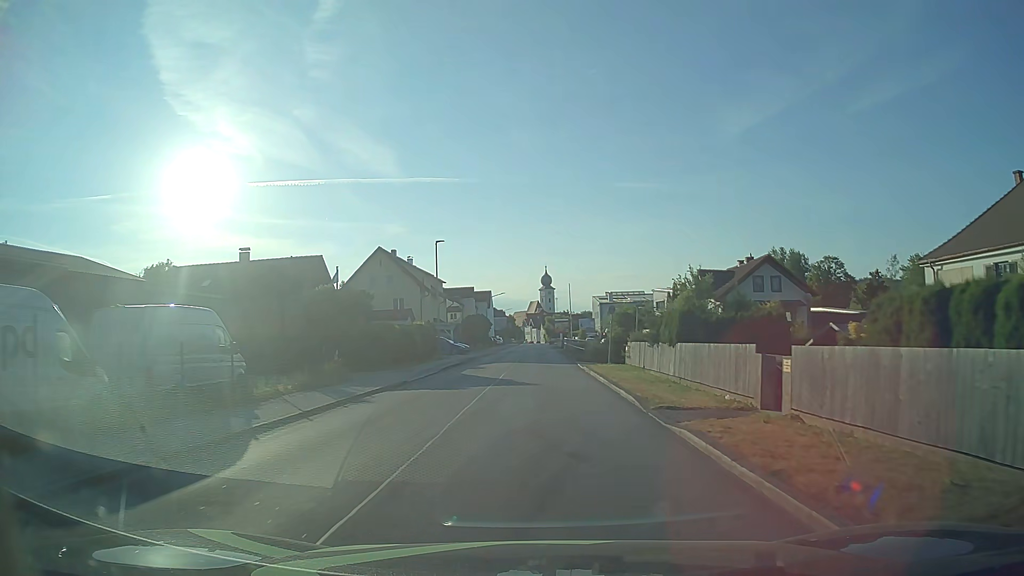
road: unclassified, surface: asphalt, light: Day
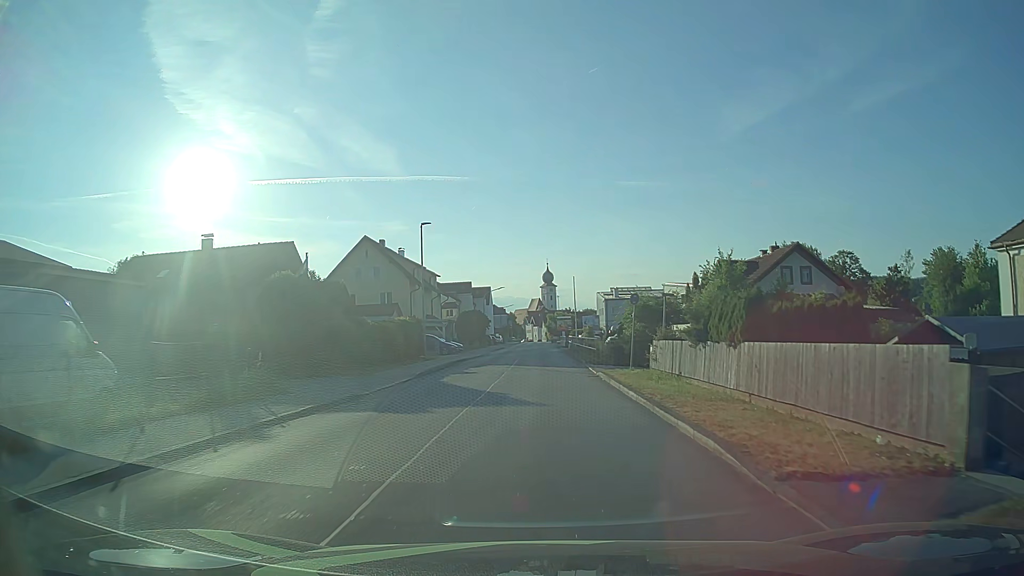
(0.0, +6.6) m; 0°
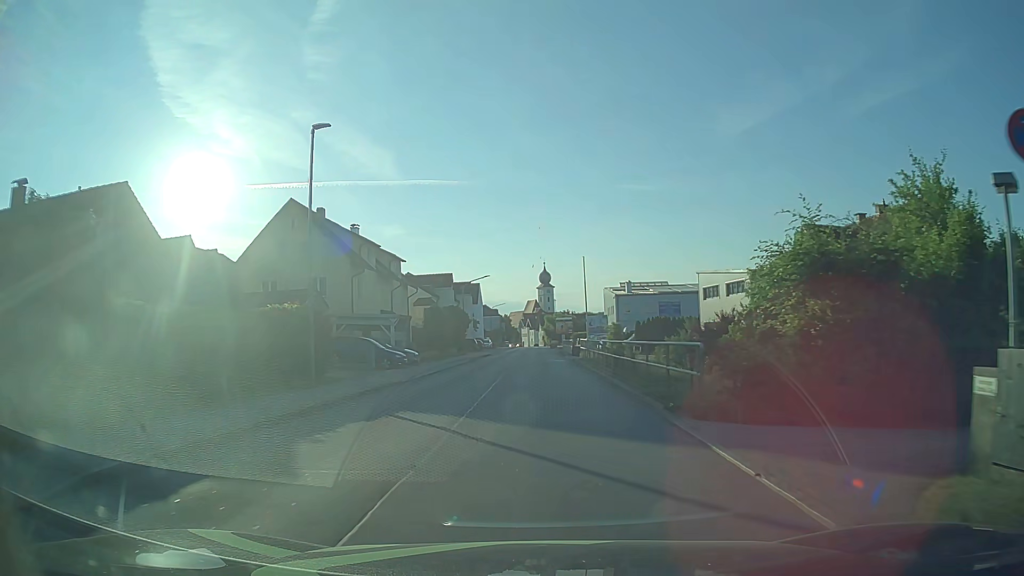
(+0.1, +19.7) m; 0°
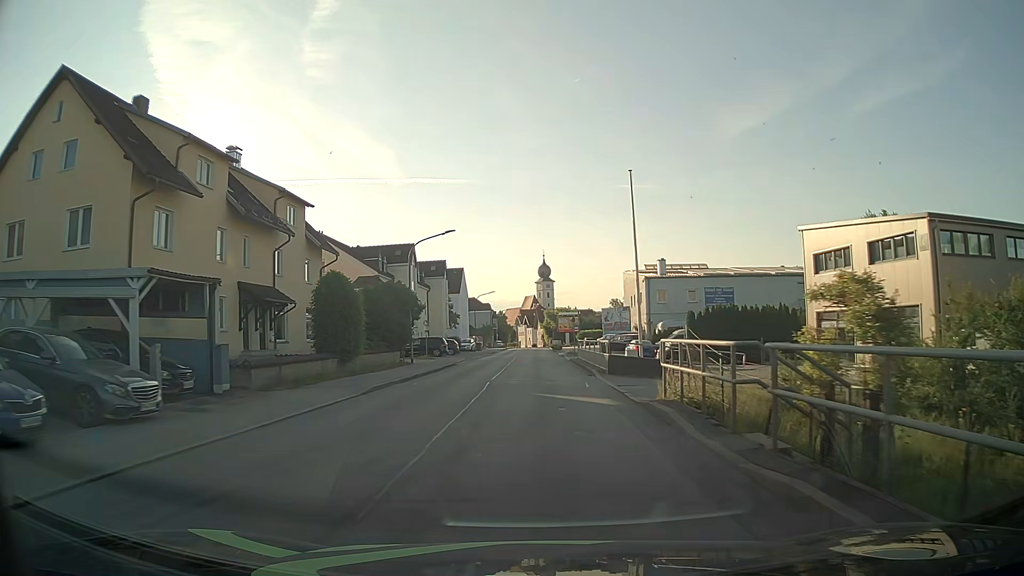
(0.0, +26.2) m; 0°
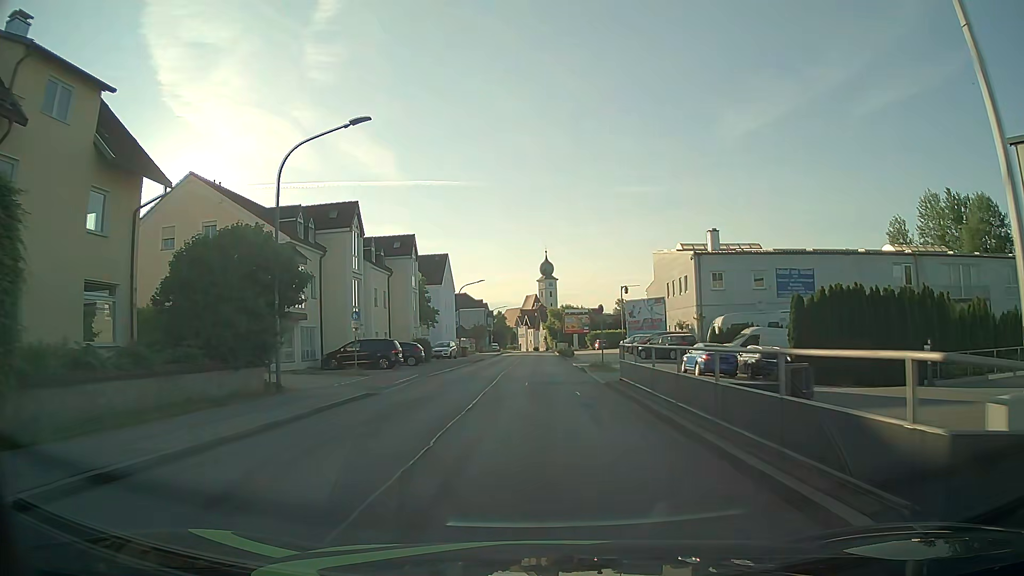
(0.0, +19.8) m; 0°
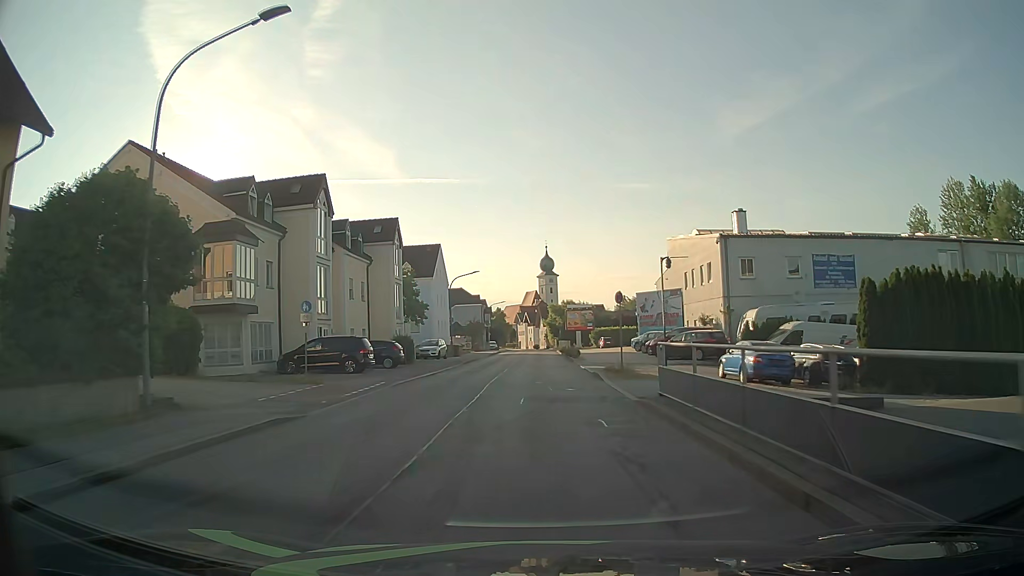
(0.0, +6.6) m; 0°
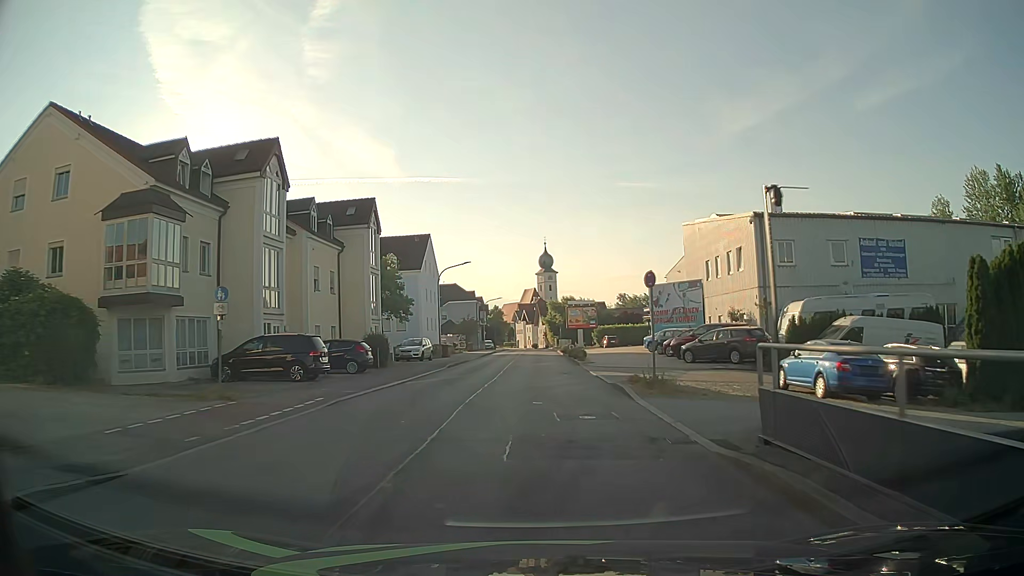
(0.0, +6.6) m; 0°
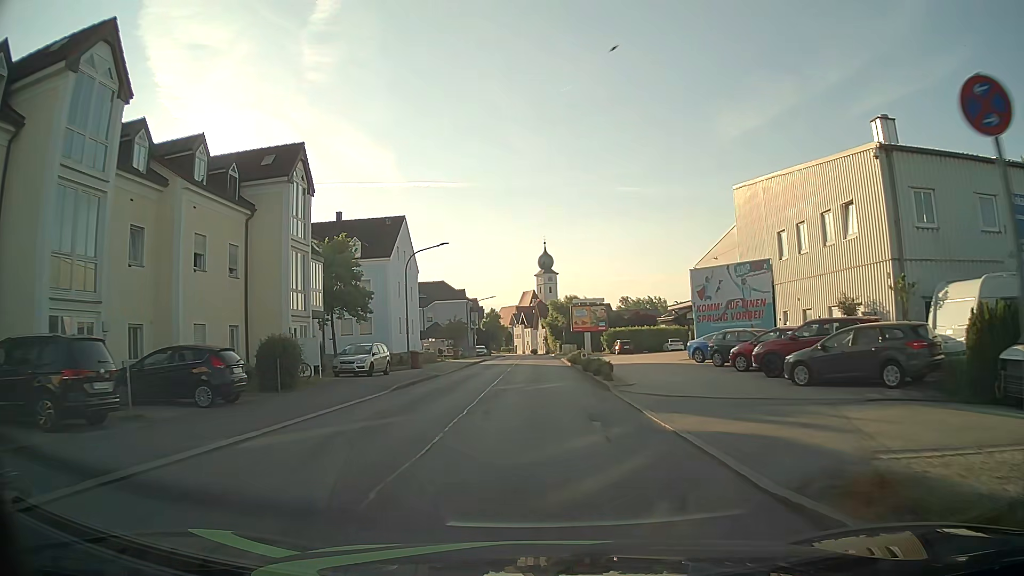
(0.0, +13.1) m; 0°
